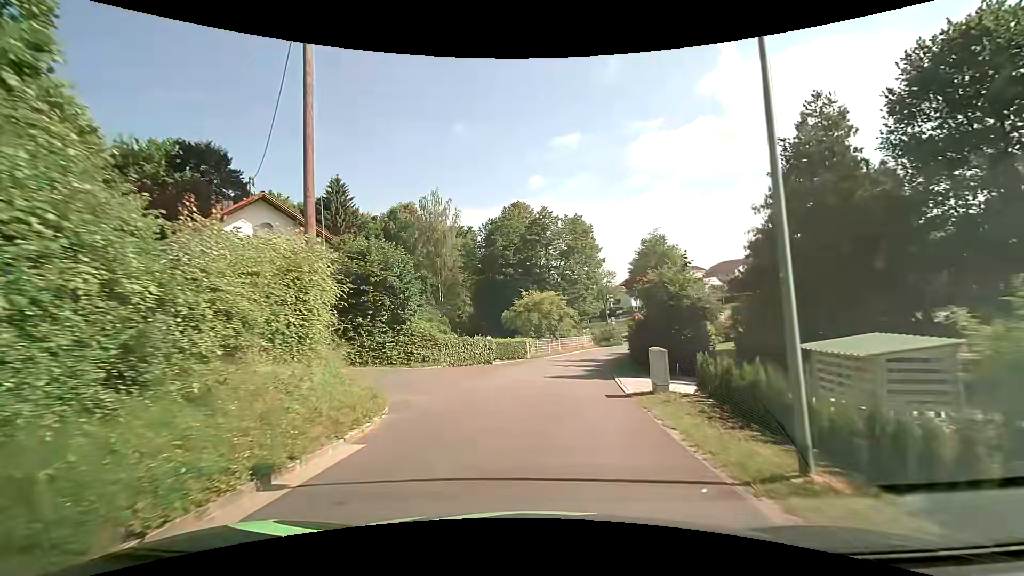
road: residential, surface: asphalt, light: Day
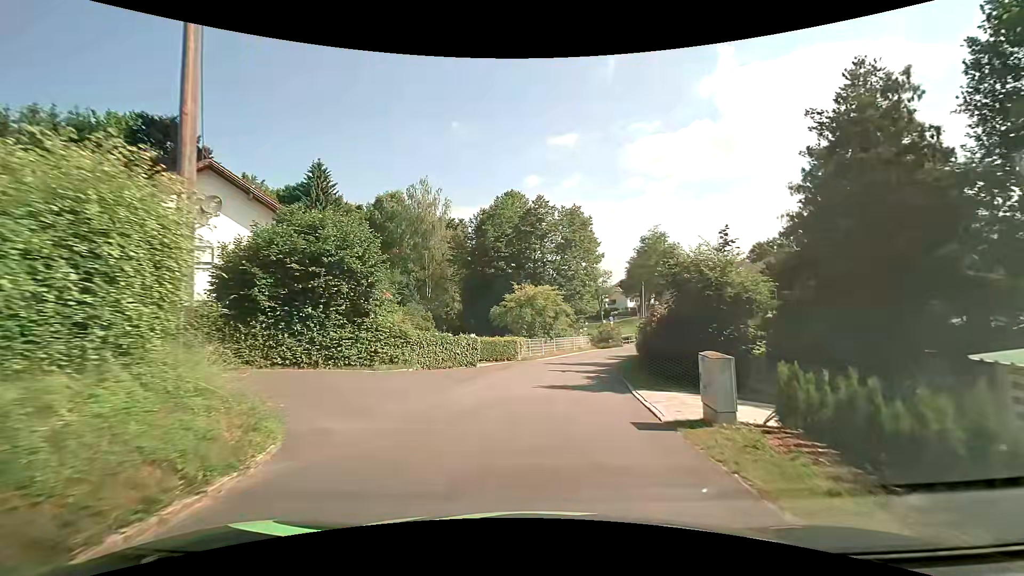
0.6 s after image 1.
(0.0, +4.5) m; 0°
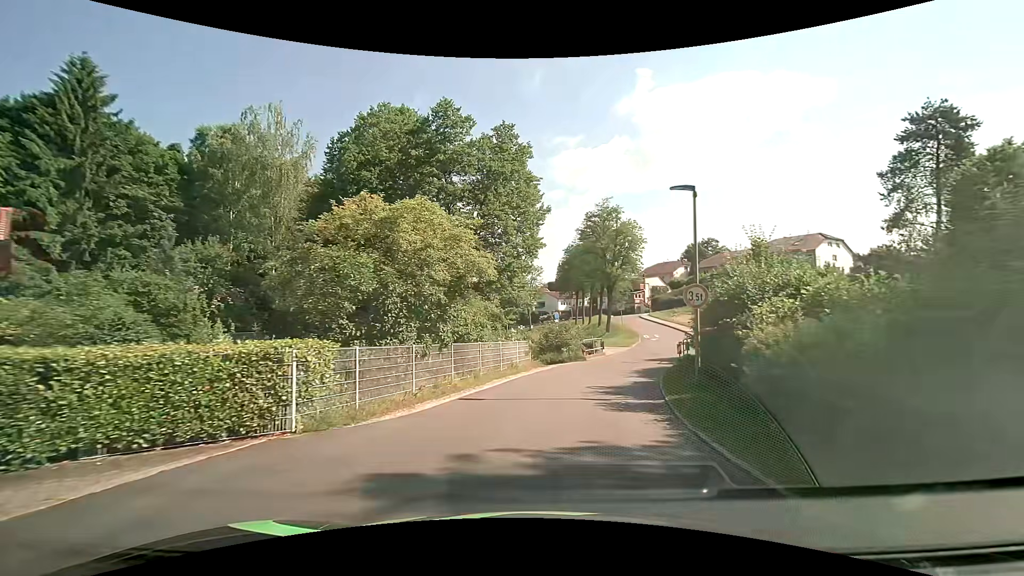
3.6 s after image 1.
(+1.7, +22.7) m; +9°
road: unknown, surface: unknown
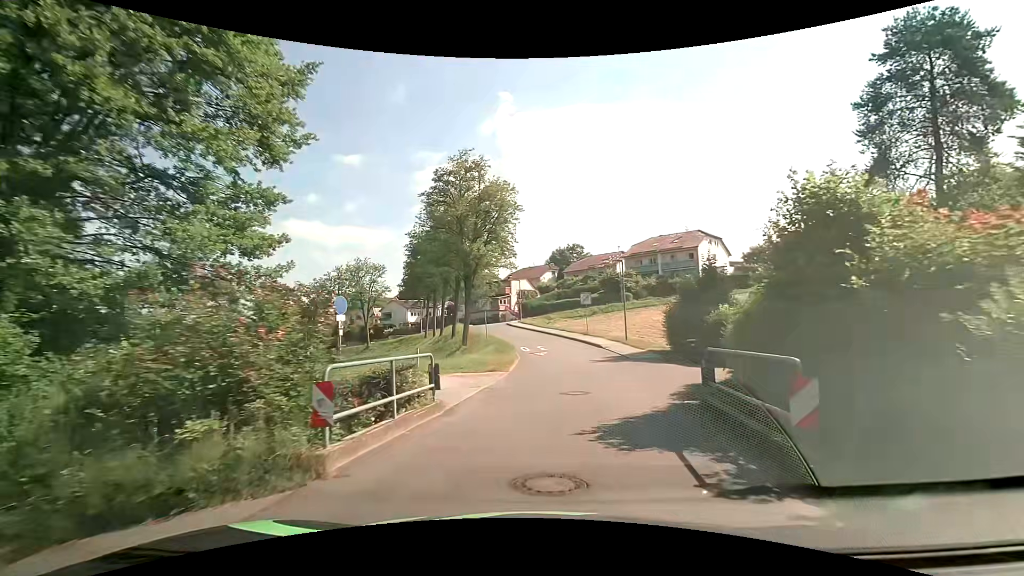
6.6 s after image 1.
(+3.1, +21.8) m; +16°
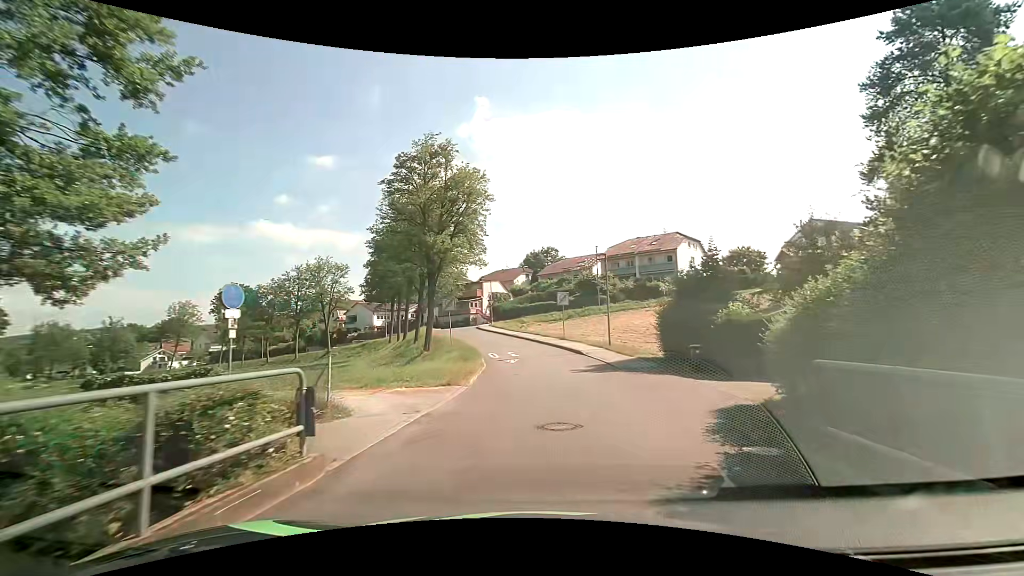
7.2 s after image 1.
(+0.1, +4.3) m; +3°
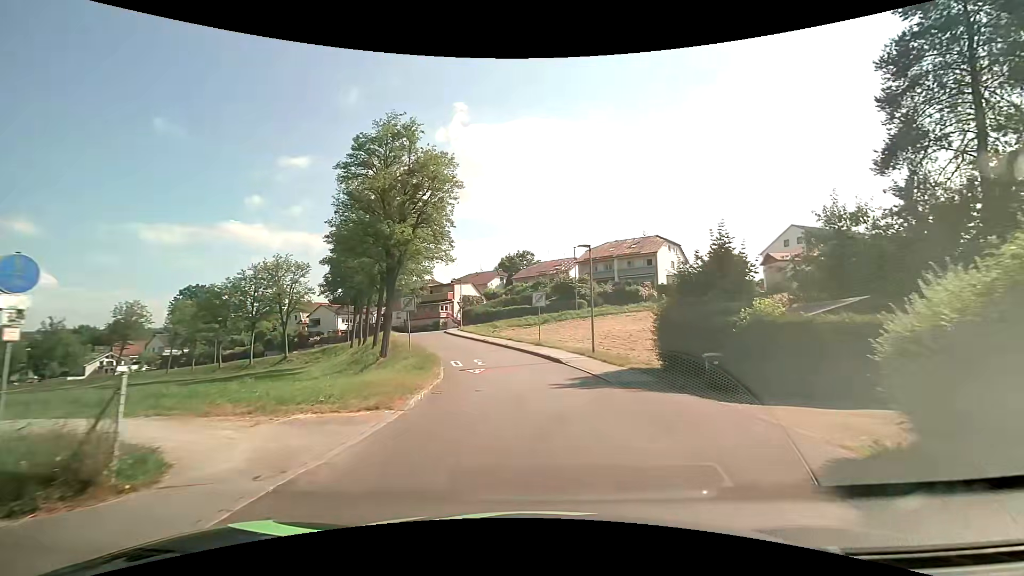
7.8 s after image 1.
(+0.1, +4.2) m; +2°
